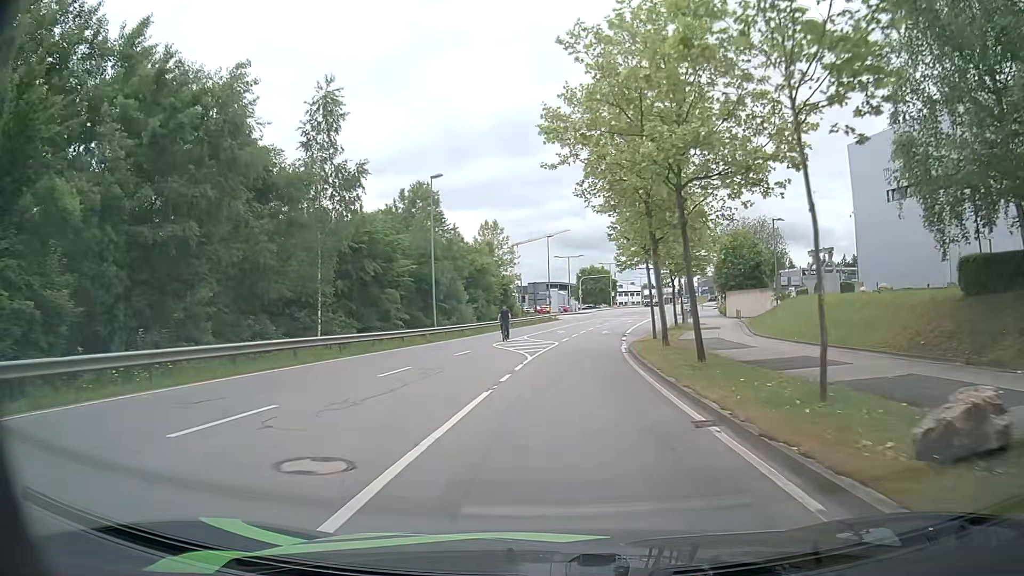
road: secondary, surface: asphalt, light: Day
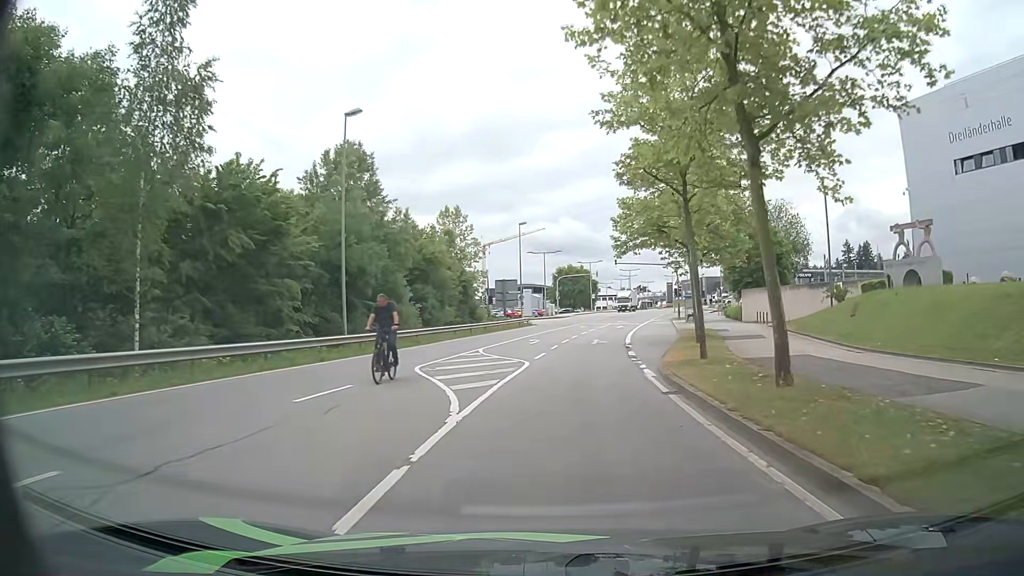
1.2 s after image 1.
(+0.3, +14.1) m; +2°
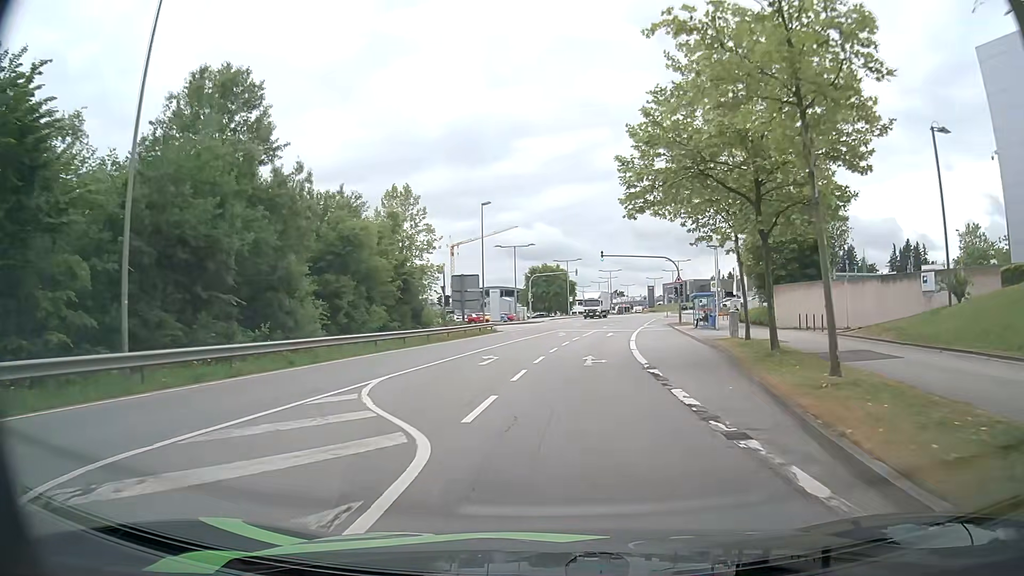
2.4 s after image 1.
(+0.2, +14.1) m; +3°
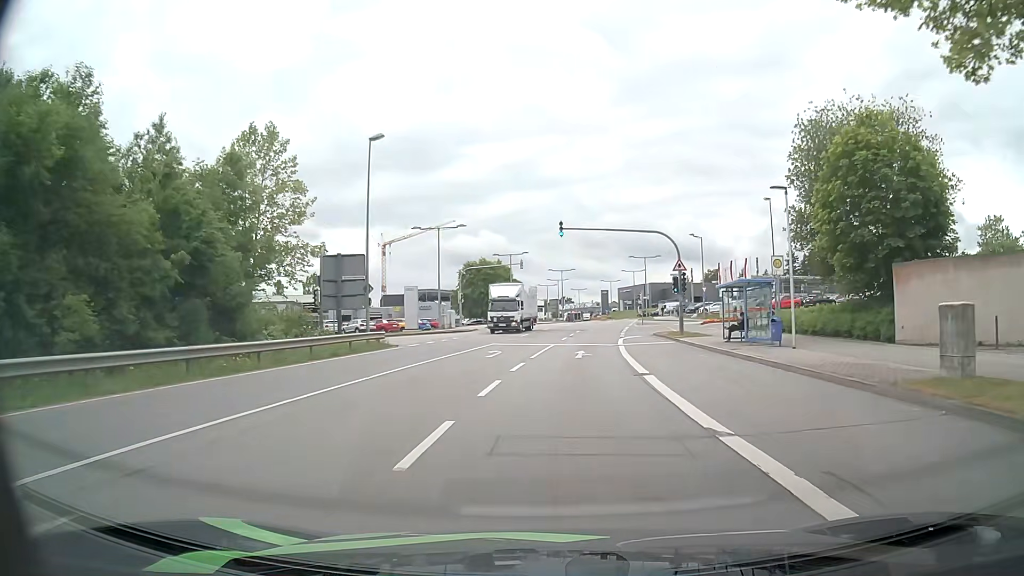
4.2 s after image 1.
(+0.6, +21.0) m; +4°
